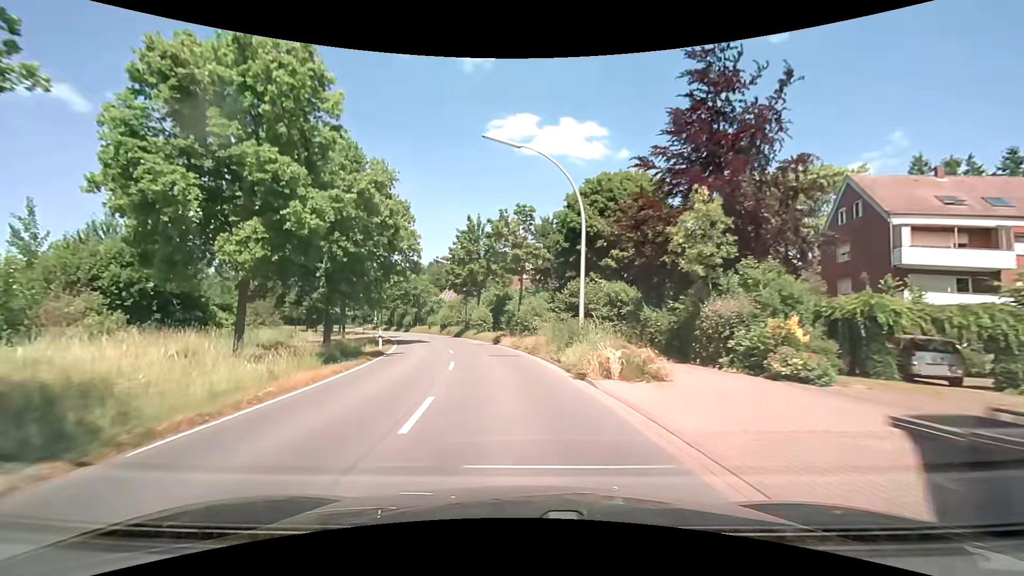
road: secondary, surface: asphalt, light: Day
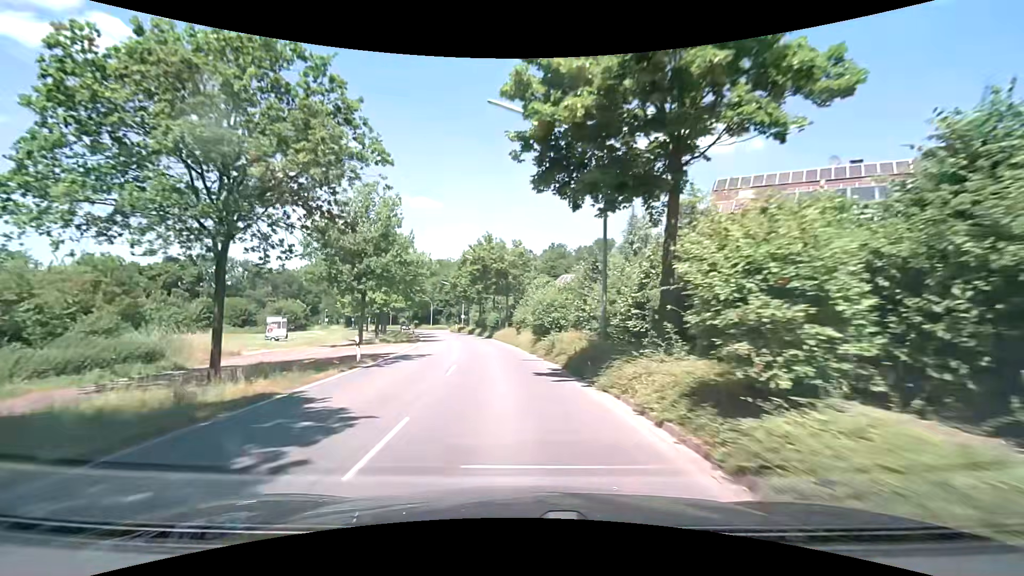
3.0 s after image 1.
(-4.6, +37.3) m; -14°
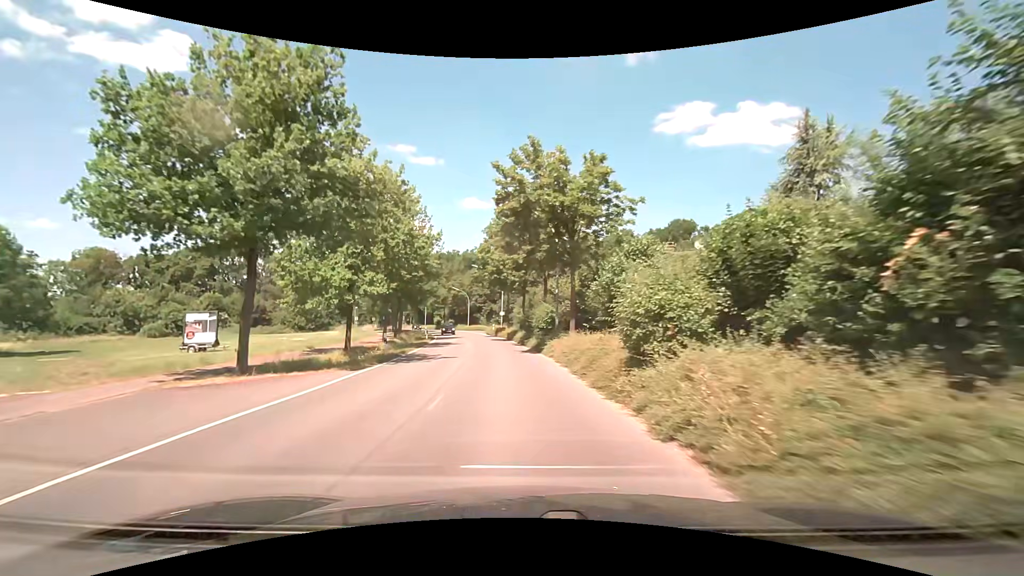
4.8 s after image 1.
(-1.5, +23.2) m; -6°
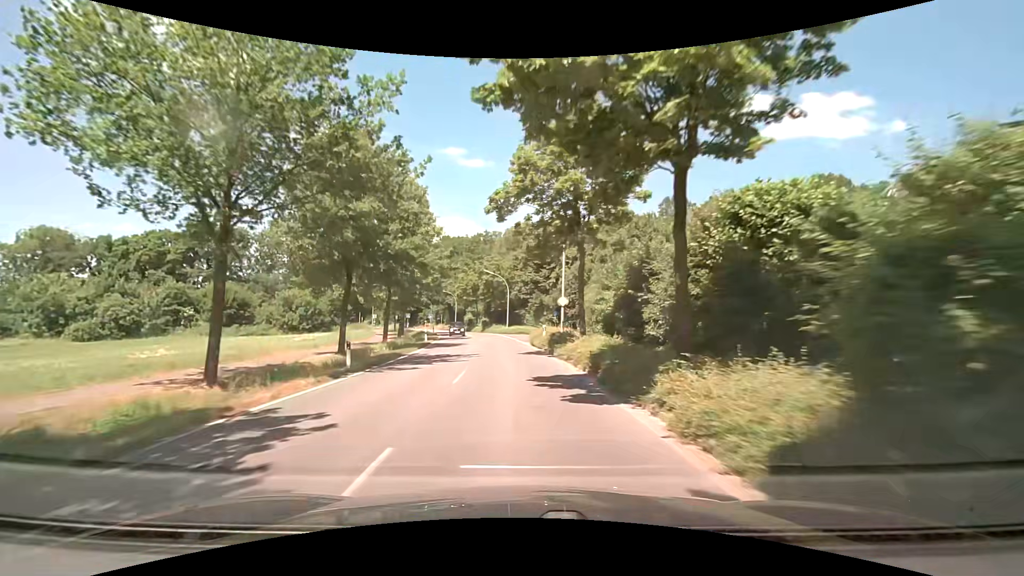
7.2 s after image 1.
(-1.8, +31.8) m; -6°
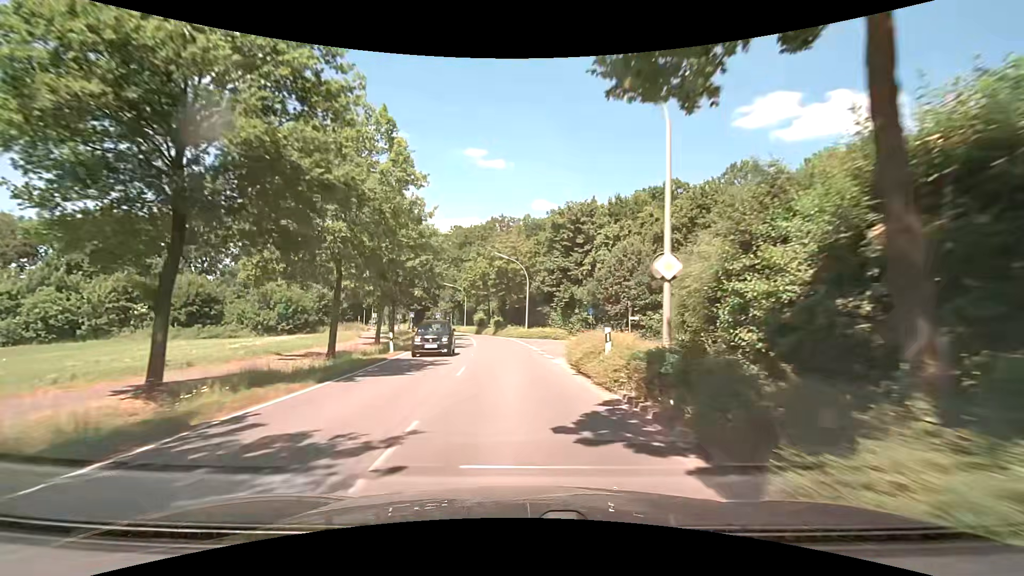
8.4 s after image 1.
(-0.3, +16.2) m; -2°
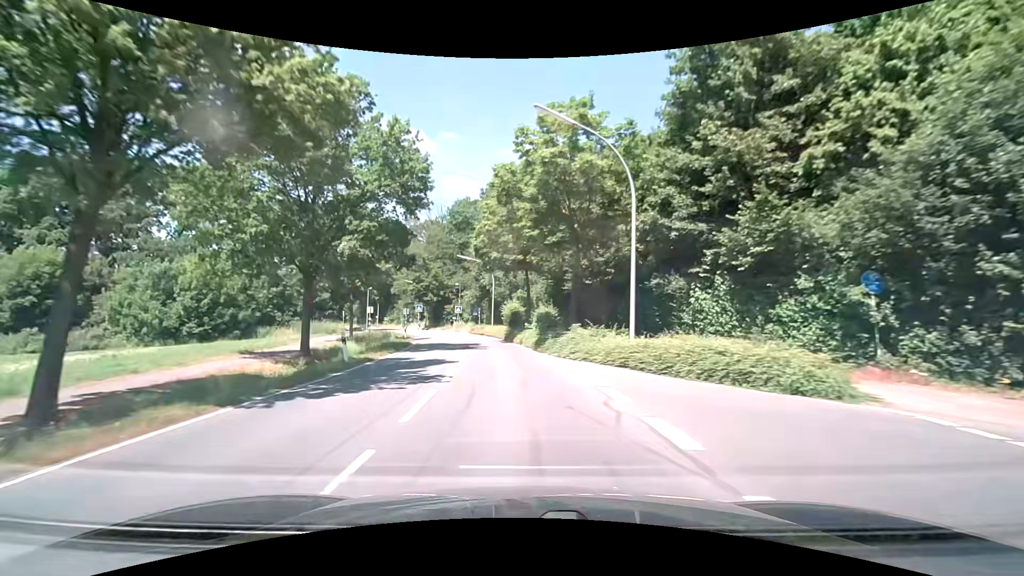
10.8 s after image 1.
(-1.5, +32.6) m; -5°
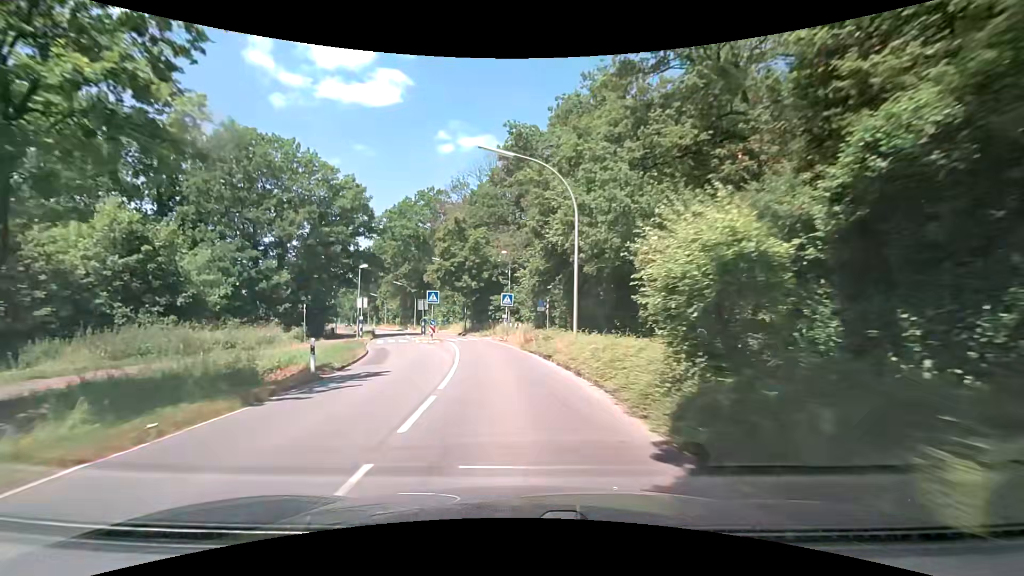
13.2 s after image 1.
(-2.2, +31.3) m; -9°
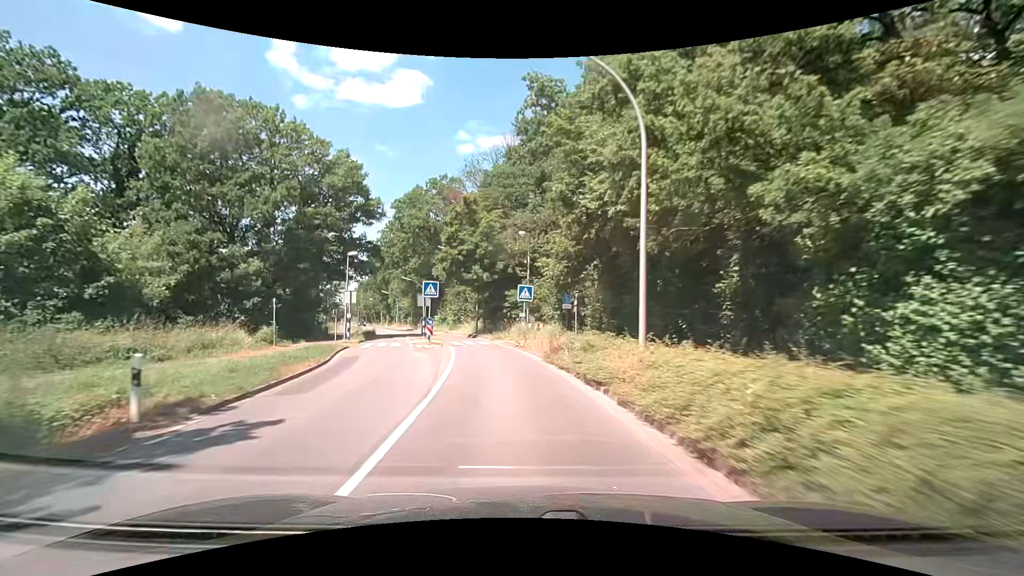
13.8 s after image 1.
(-0.1, +7.6) m; -1°
(0, +10) (-1, +20) (-3, +30) (-5, +39) (-8, +49) (-12, +58) (-15, +68) (-19, +77) (-22, +87) (-26, +96) m
